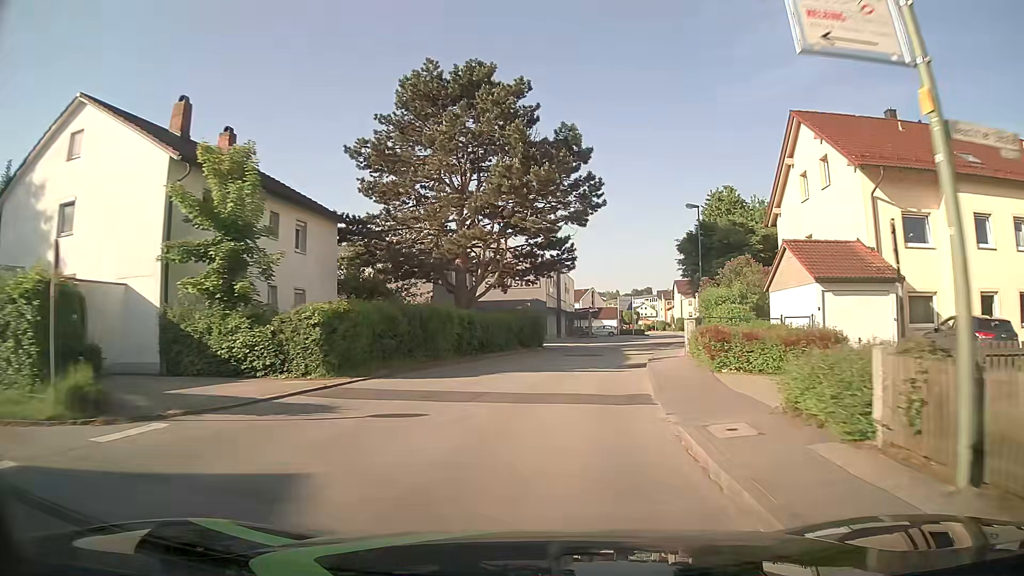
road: unclassified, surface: asphalt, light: Day
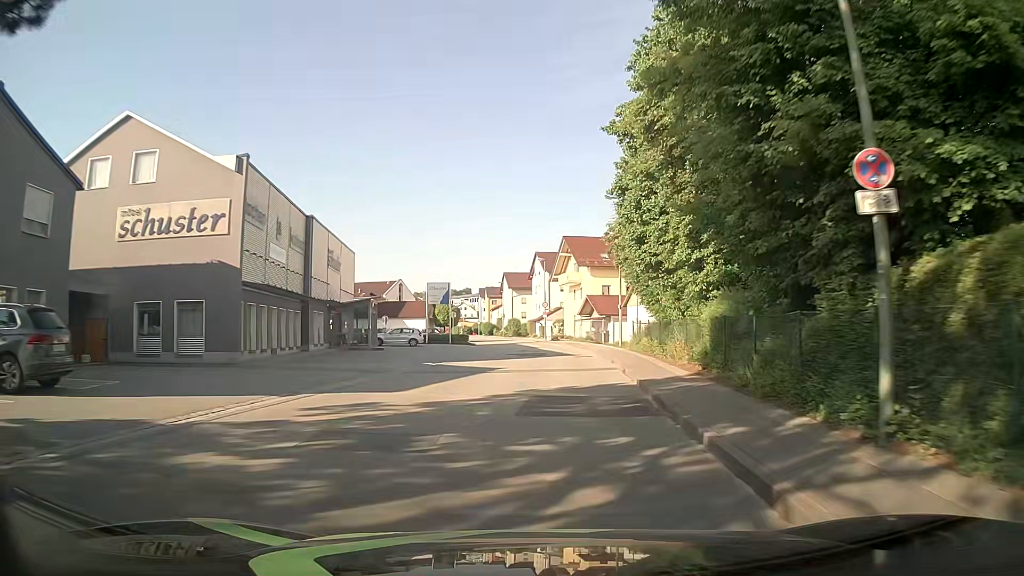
(+4.3, +34.0) m; +15°
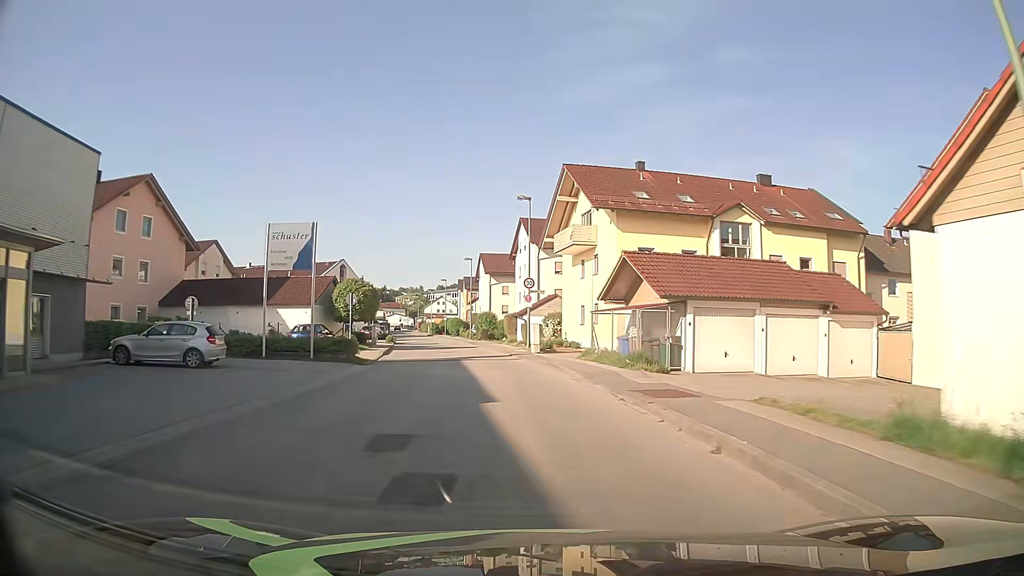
(+1.0, +32.0) m; +3°
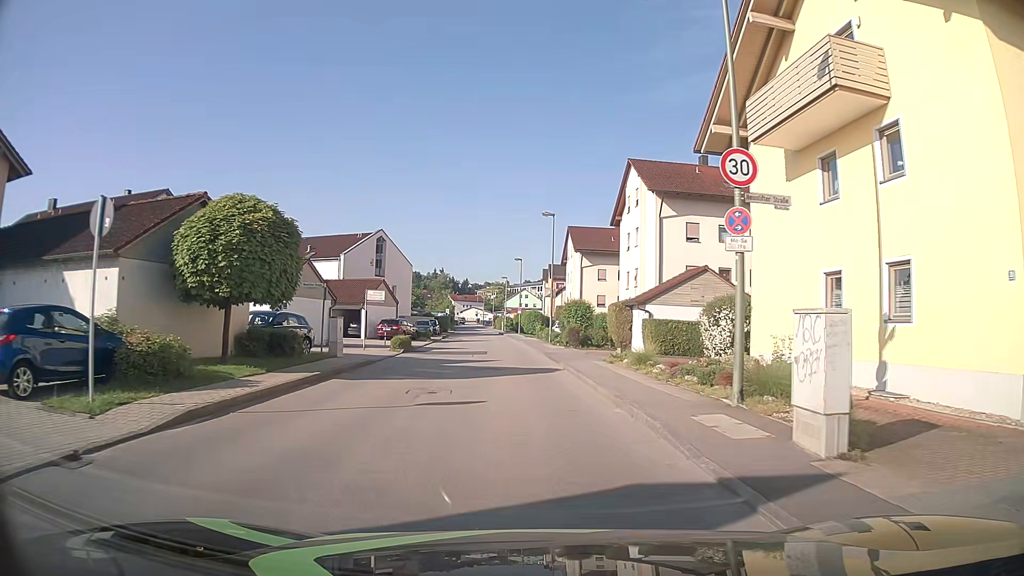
(-2.3, +25.7) m; -8°
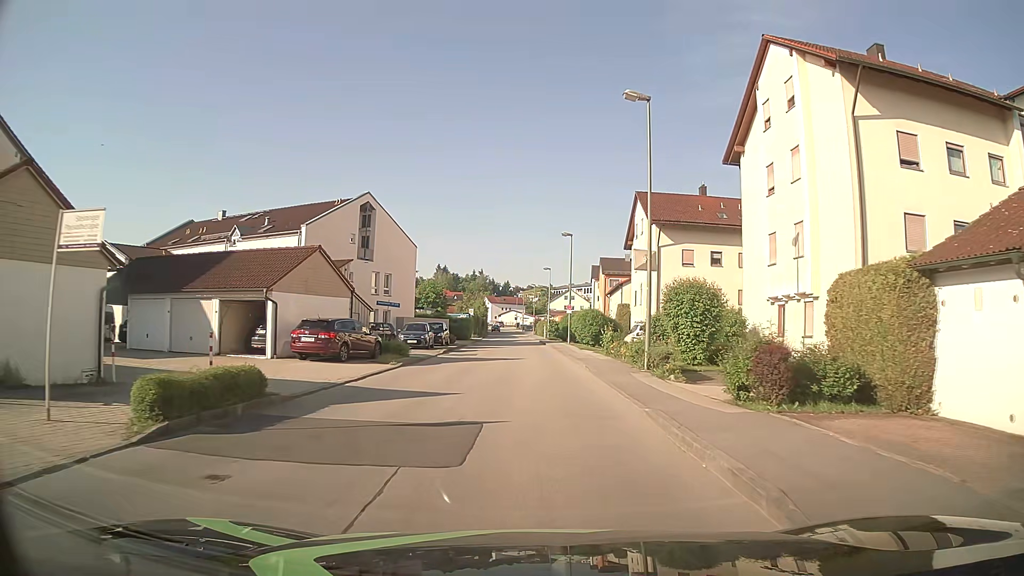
(-1.0, +23.1) m; -3°
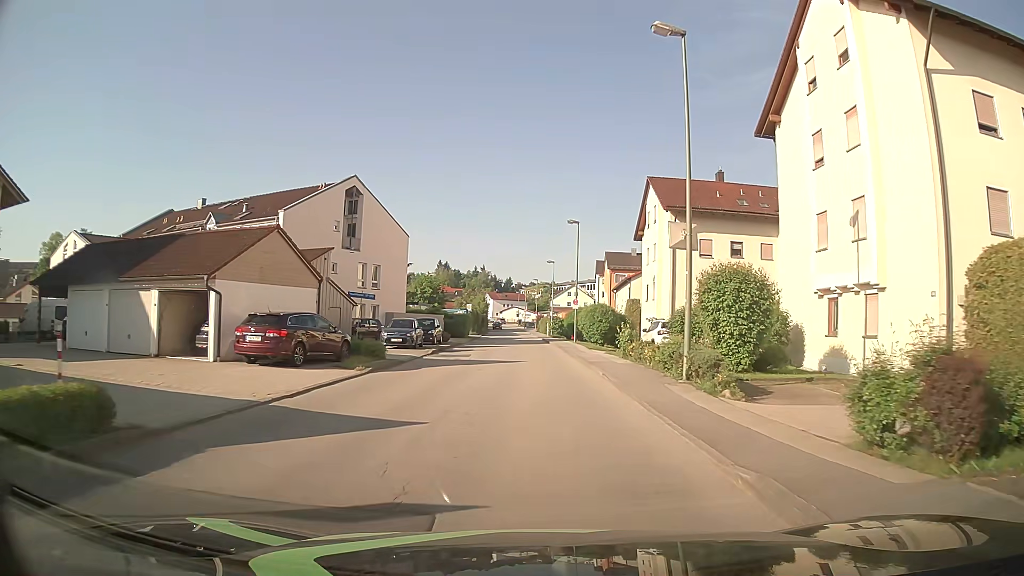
(-0.1, +4.7) m; -1°
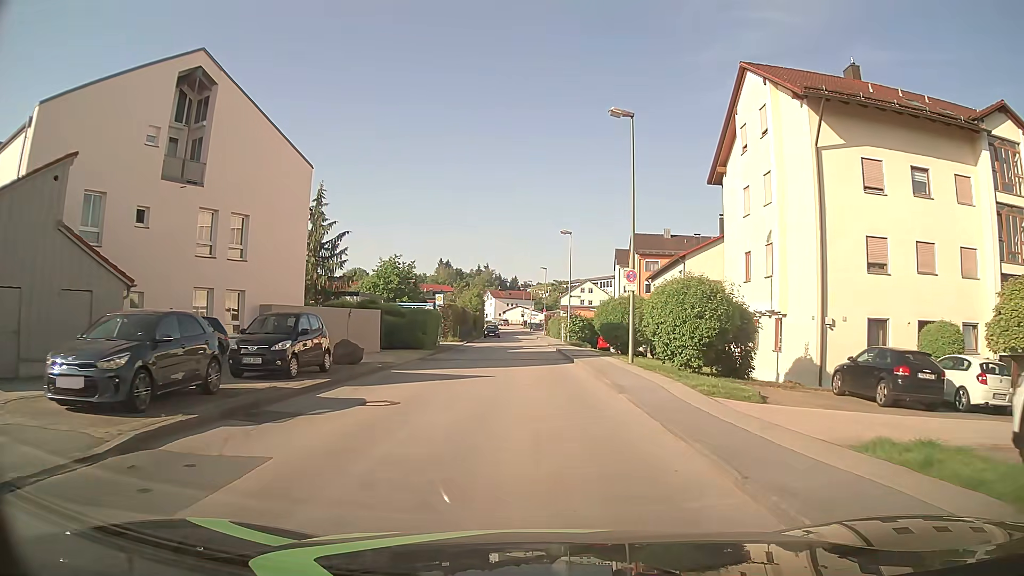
(0.0, +23.8) m; 0°
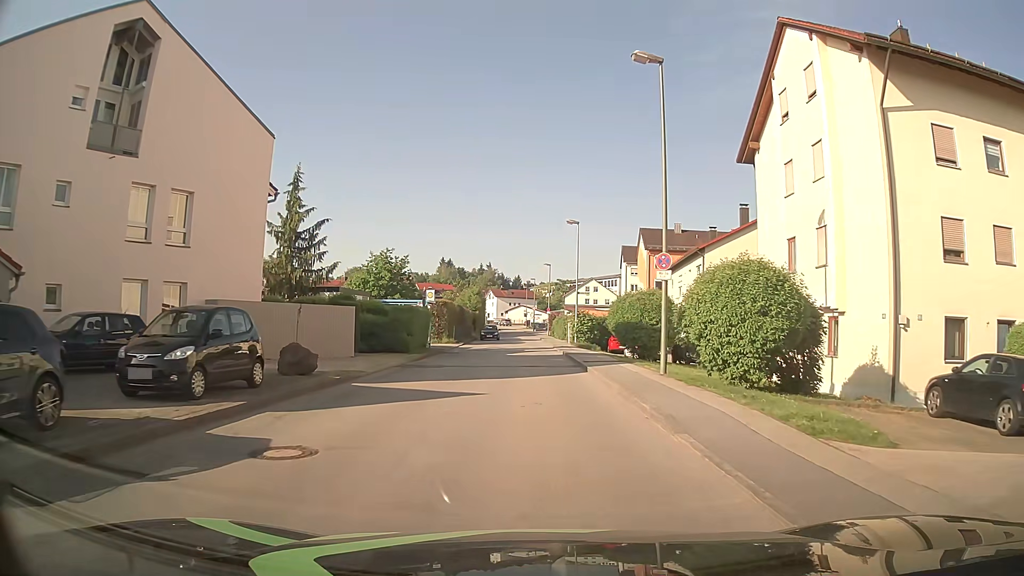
(0.0, +4.8) m; 0°
(0, +10) (0, +20) (0, +30) (0, +40) (-1, +50) (-1, +60) (-1, +70) (-2, +80) (-2, +90) (-3, +100) m
